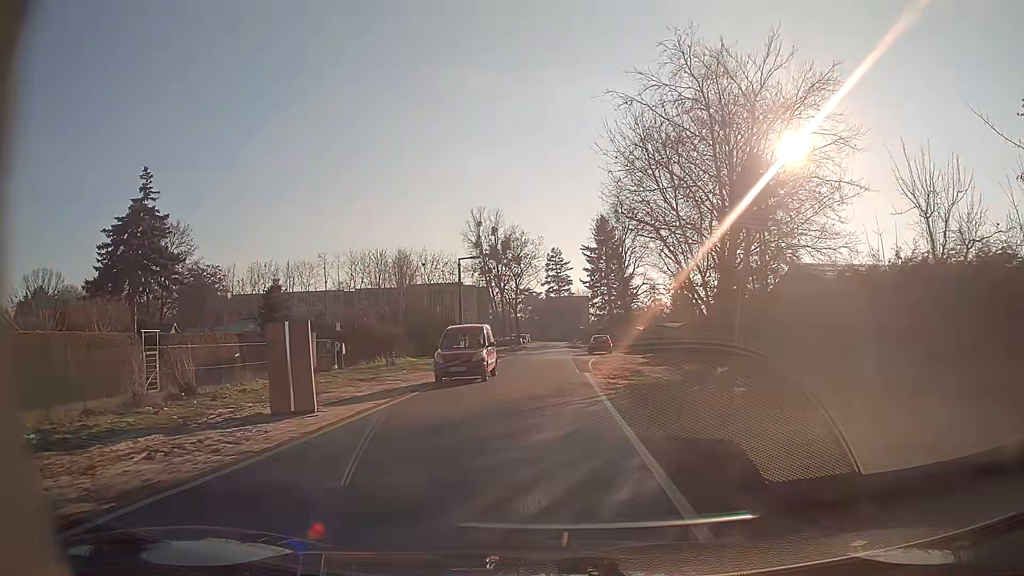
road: residential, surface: asphalt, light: Day
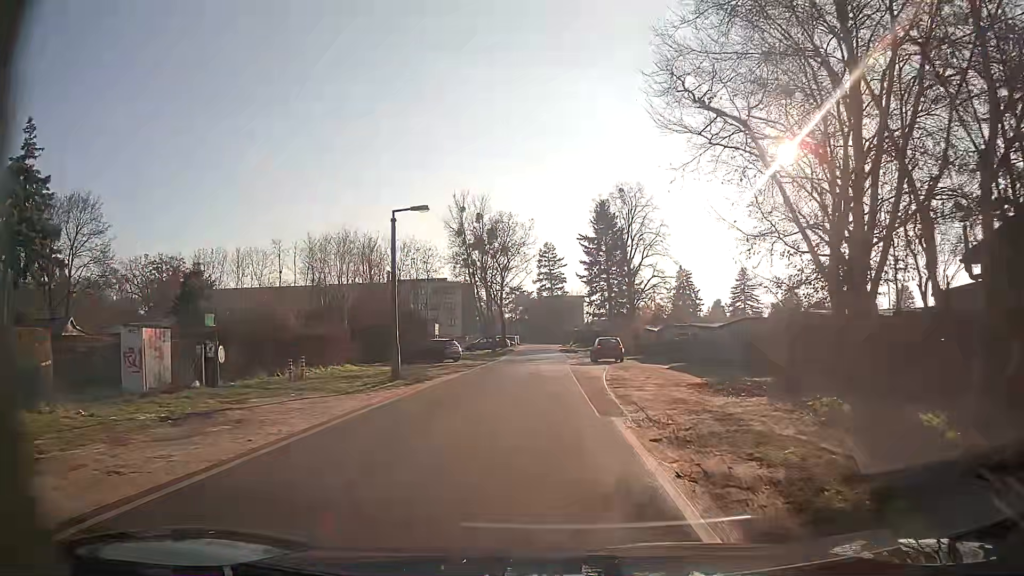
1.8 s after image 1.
(-0.1, +13.6) m; 0°
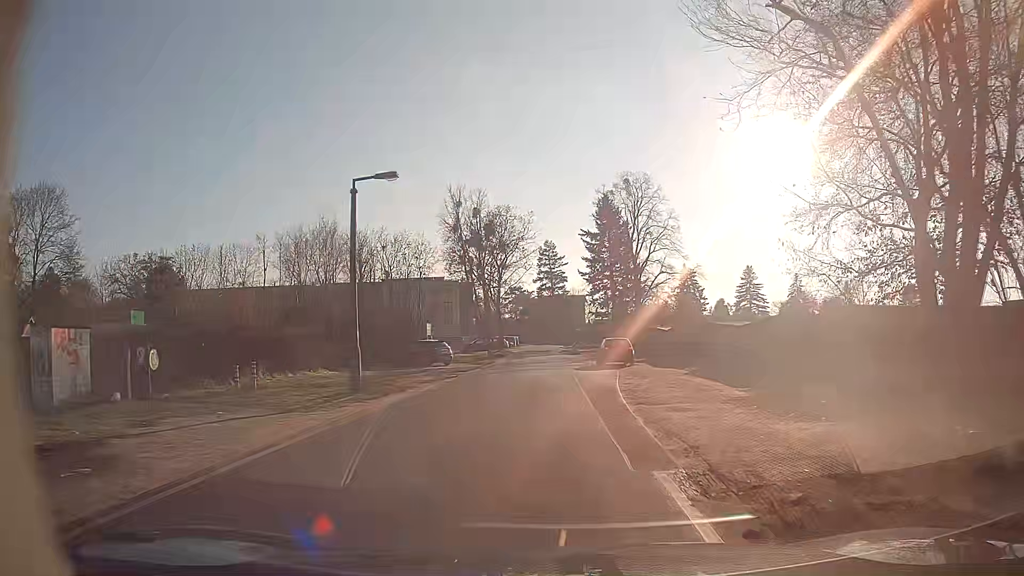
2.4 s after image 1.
(0.0, +4.6) m; 0°
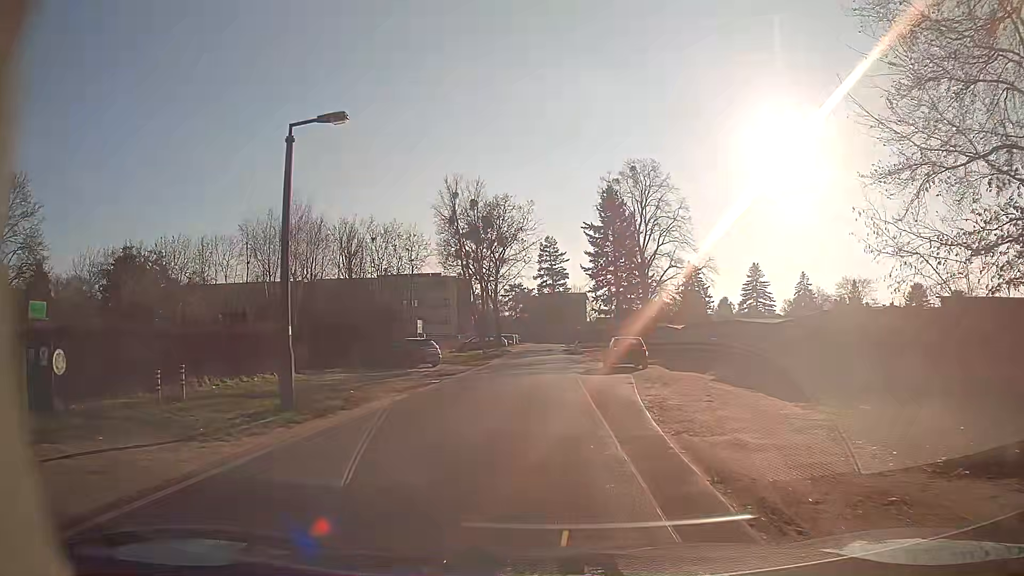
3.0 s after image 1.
(0.0, +4.6) m; 0°
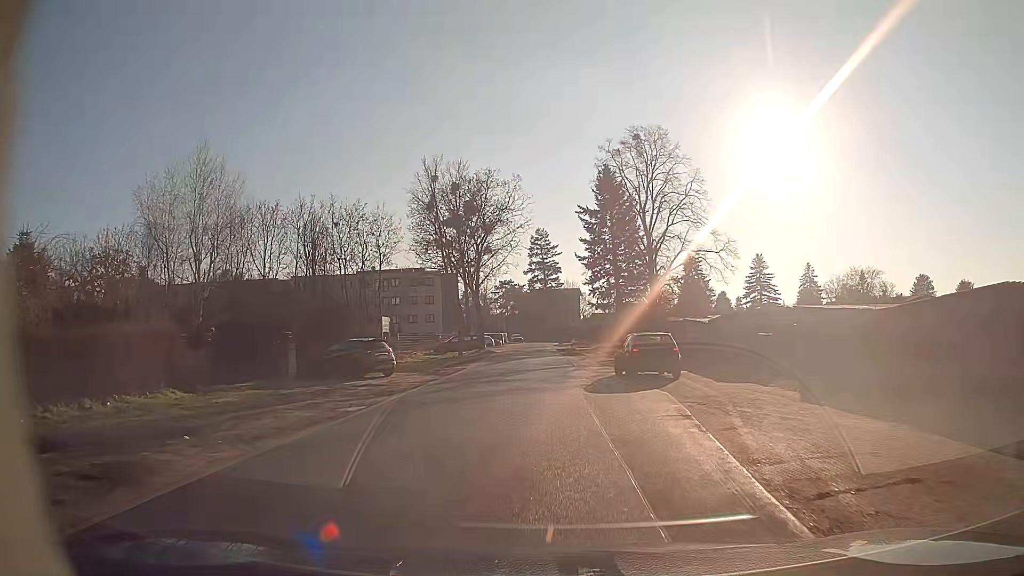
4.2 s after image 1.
(+0.1, +9.3) m; 0°
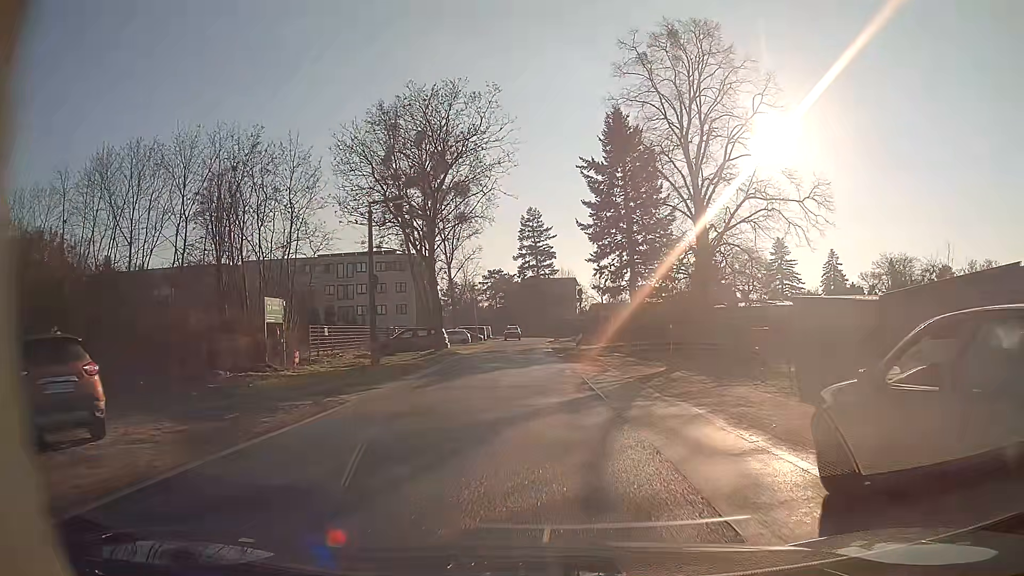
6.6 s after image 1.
(+0.2, +18.7) m; +1°
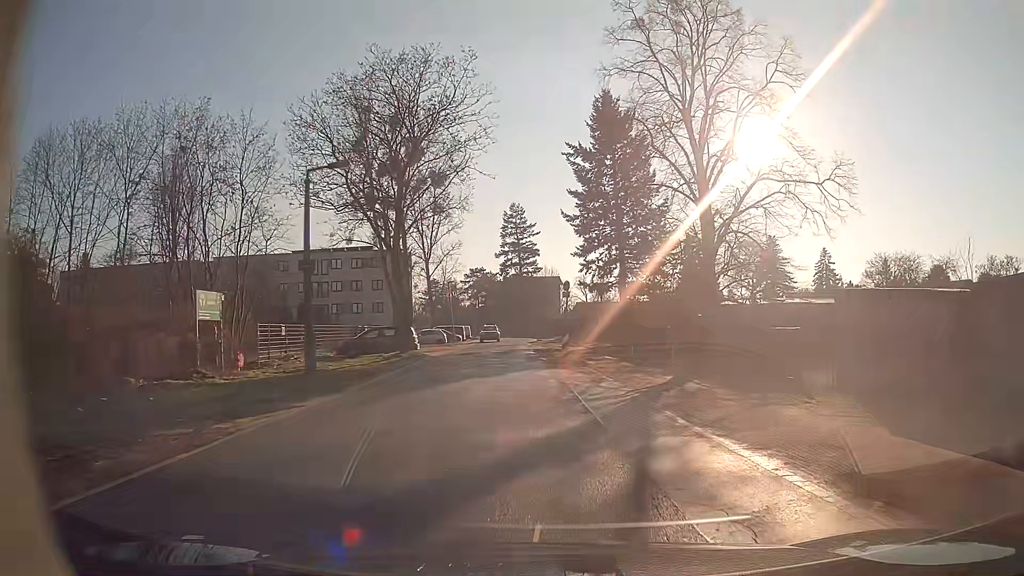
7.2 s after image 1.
(+0.1, +4.5) m; +2°
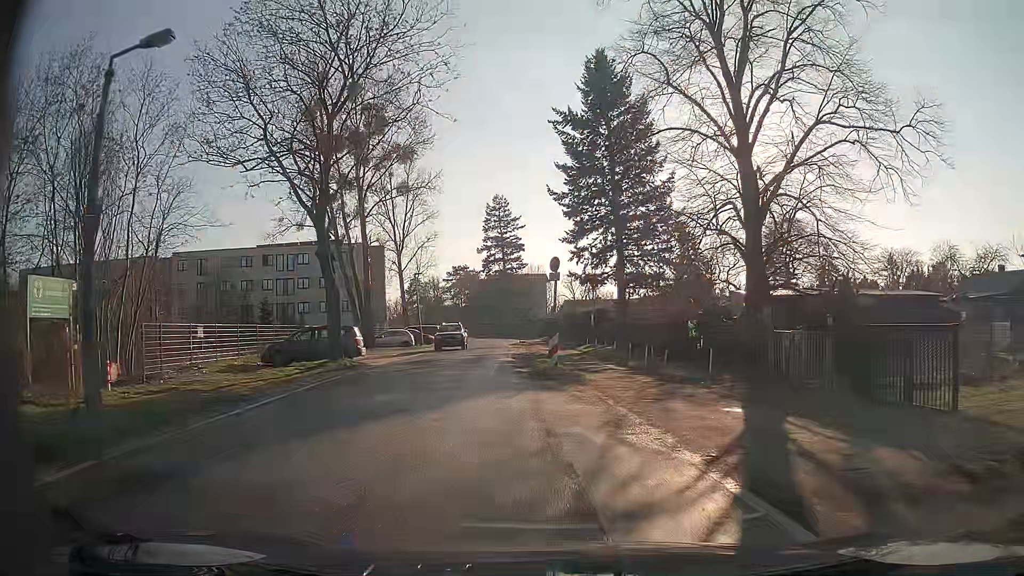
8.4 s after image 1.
(+0.1, +8.4) m; +1°
(0, +10) (-2, +20) (-3, +30) (-4, +40) (-4, +50) (-5, +60) (-5, +70) (-6, +80) (-8, +90) (-10, +99) m
